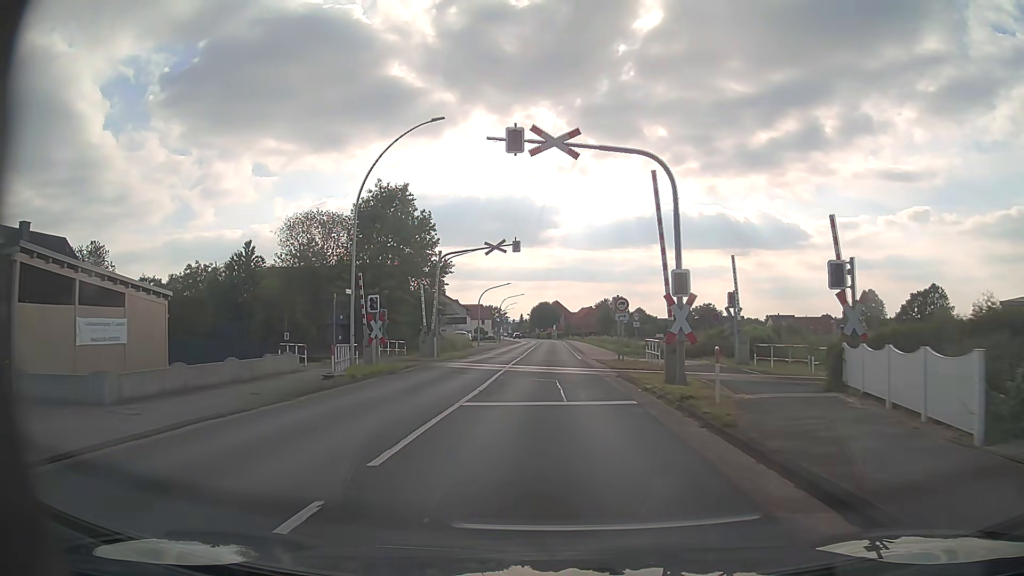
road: primary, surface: asphalt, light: Day
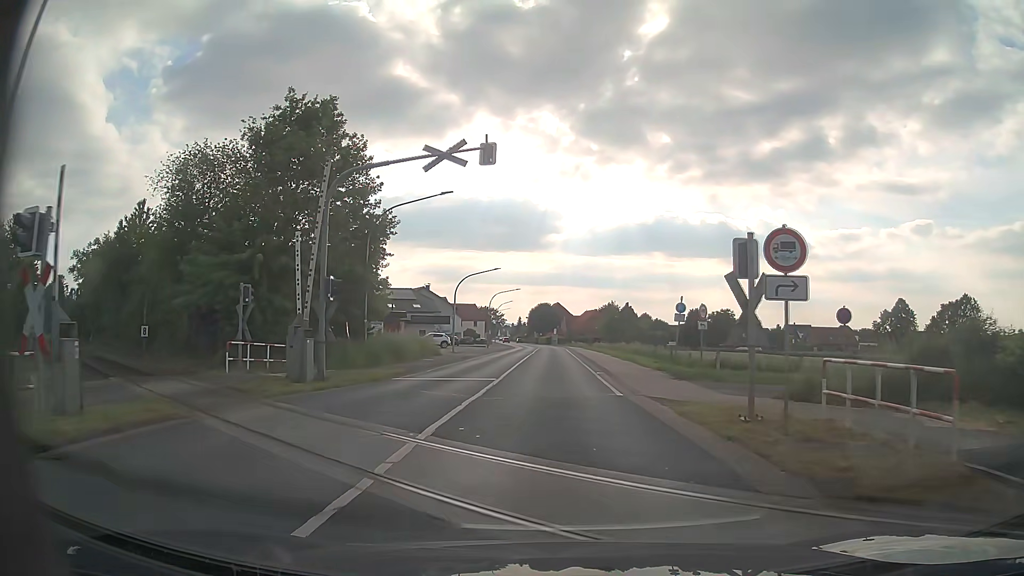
(0.0, +19.5) m; +1°
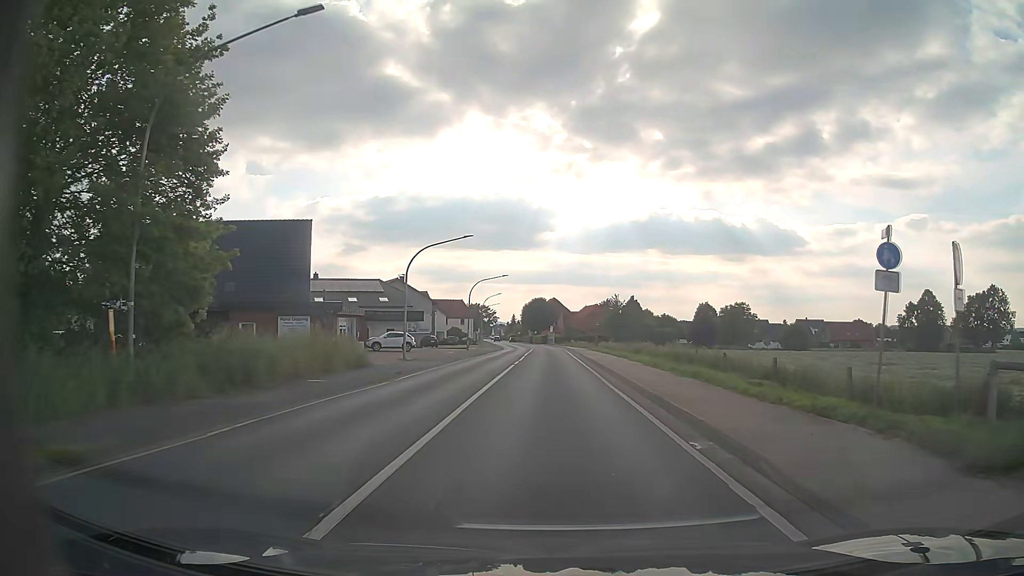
(-0.3, +17.7) m; -1°
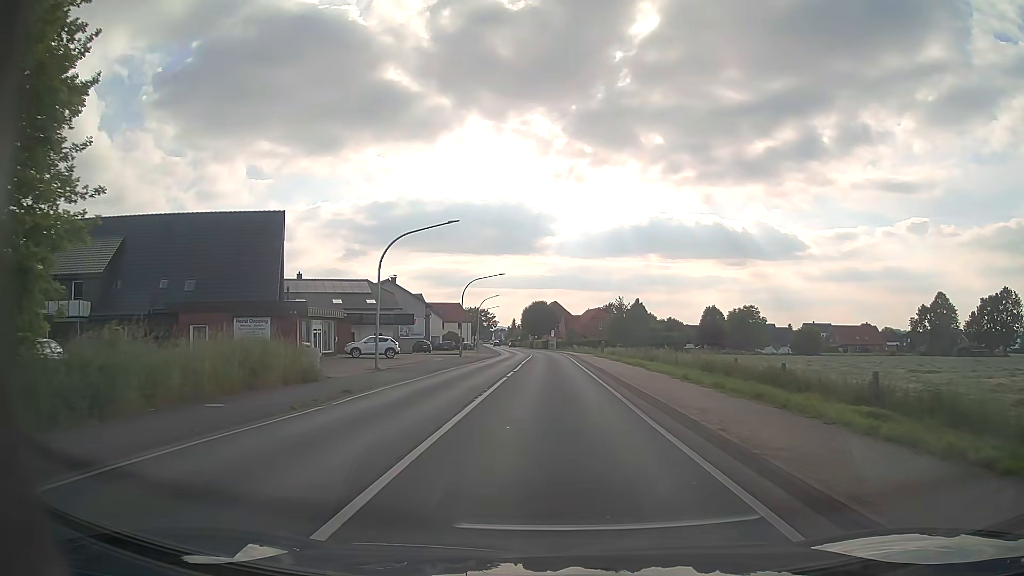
(0.0, +6.5) m; 0°
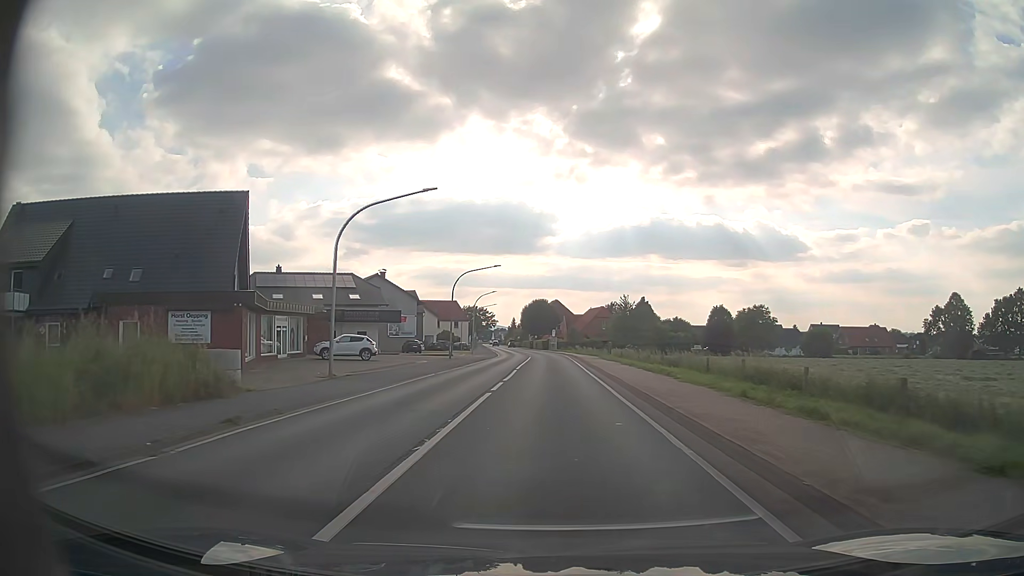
(0.0, +6.9) m; 0°
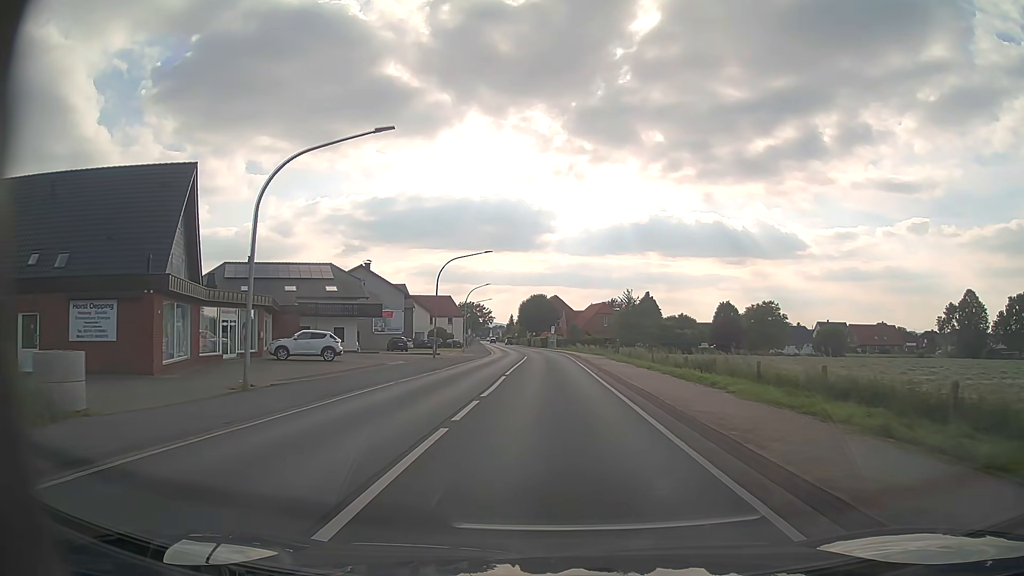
(0.0, +7.3) m; 0°
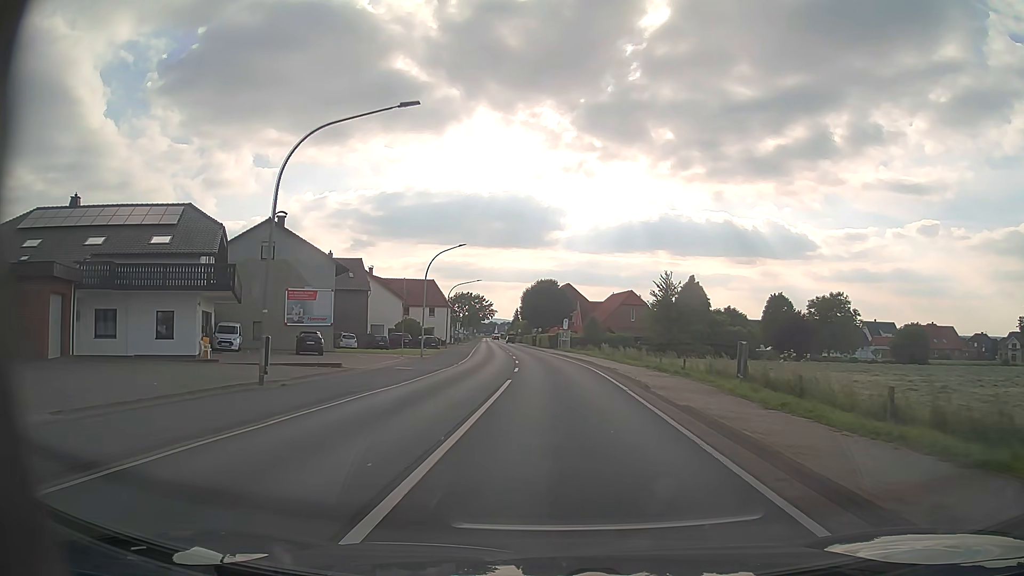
(-0.1, +30.6) m; -1°
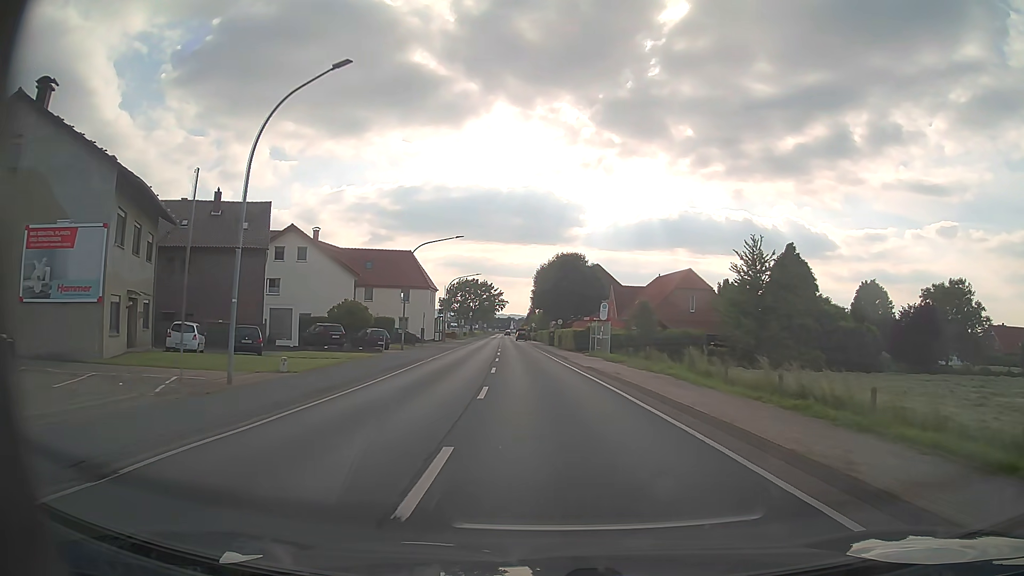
(-0.4, +31.5) m; -2°
(0, +10) (0, +20) (-1, +30) (-1, +40) (-2, +50) (-2, +60) (-3, +70) (-4, +80) (-6, +90) (-7, +100) m
